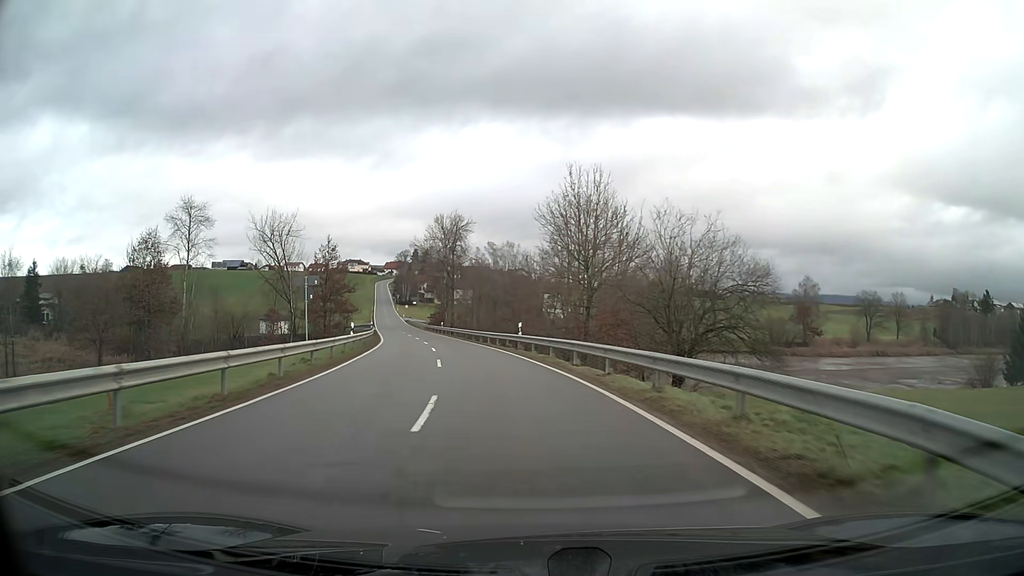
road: tertiary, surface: asphalt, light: Day
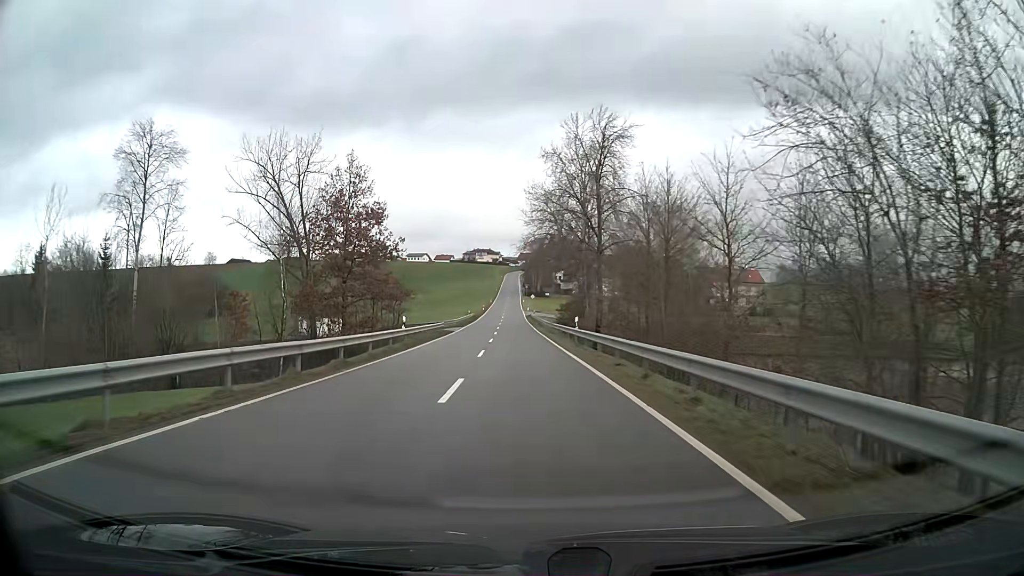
(-5.2, +45.1) m; -11°
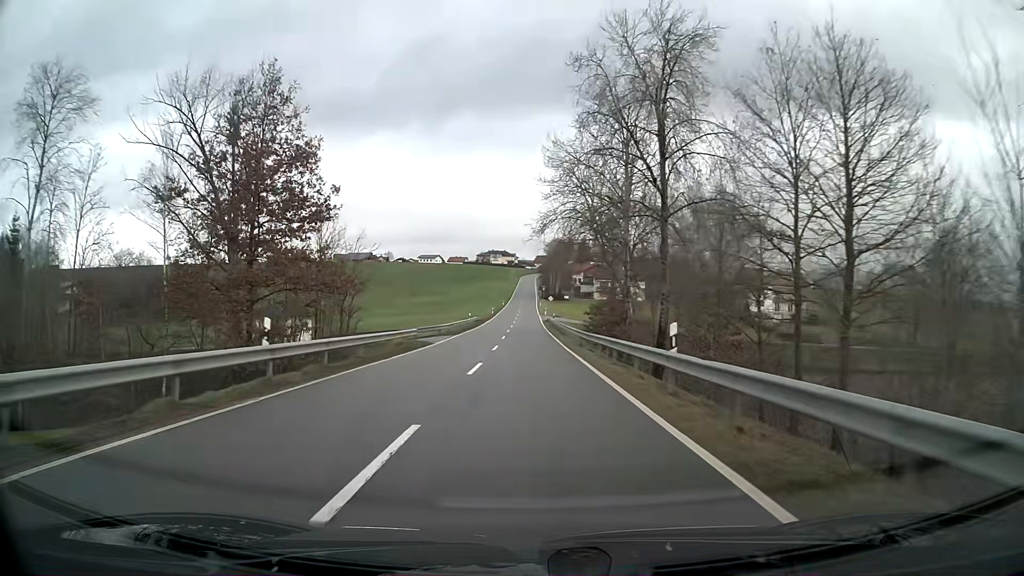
(-0.3, +18.3) m; -1°
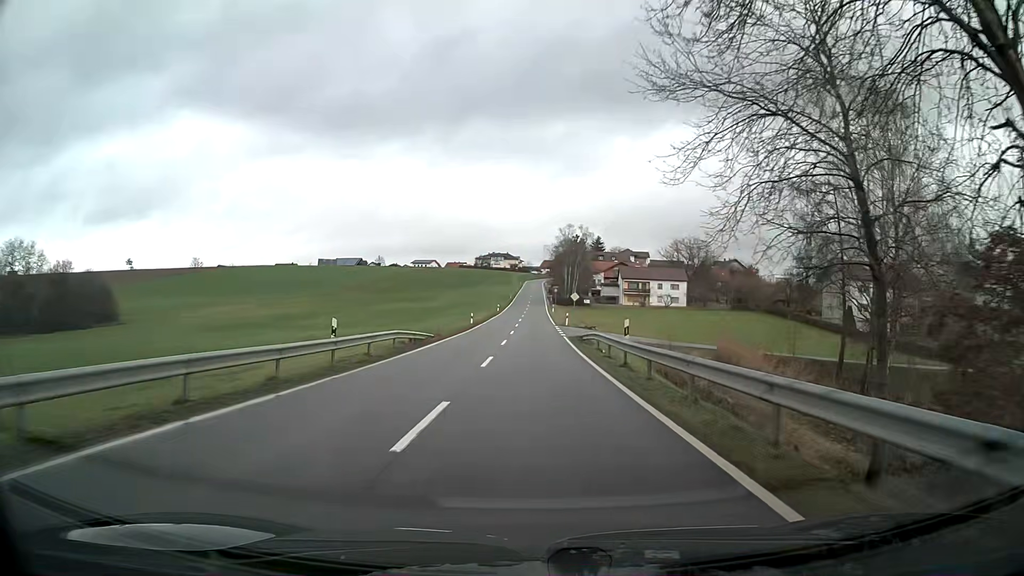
(-0.4, +45.3) m; 0°
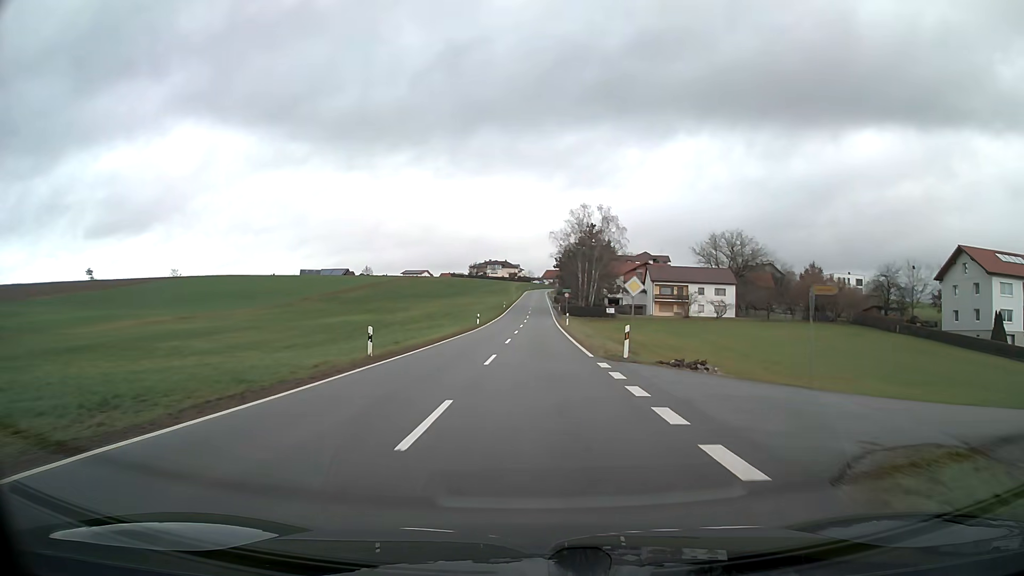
(0.0, +35.7) m; 0°
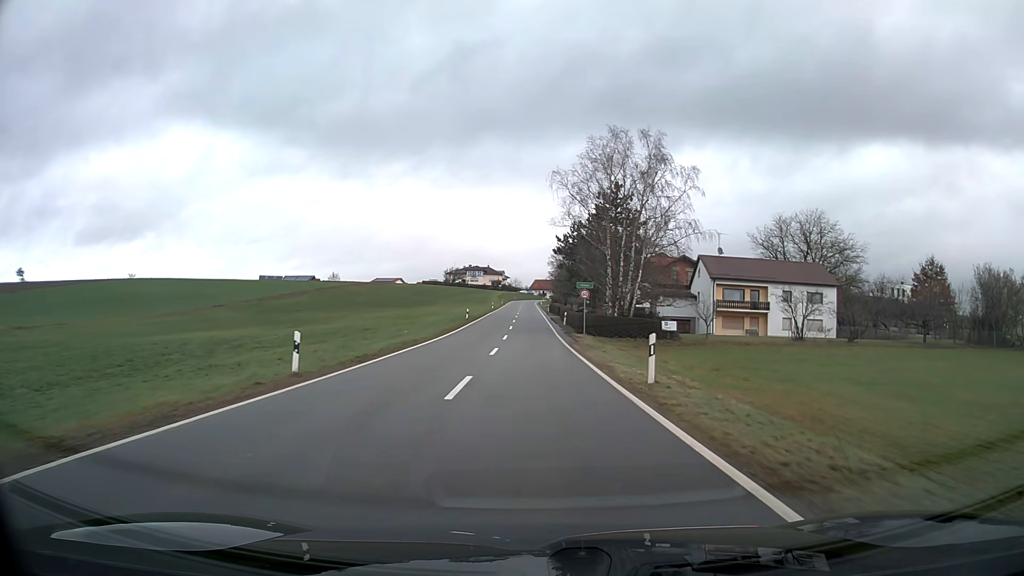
(+0.2, +43.3) m; +1°
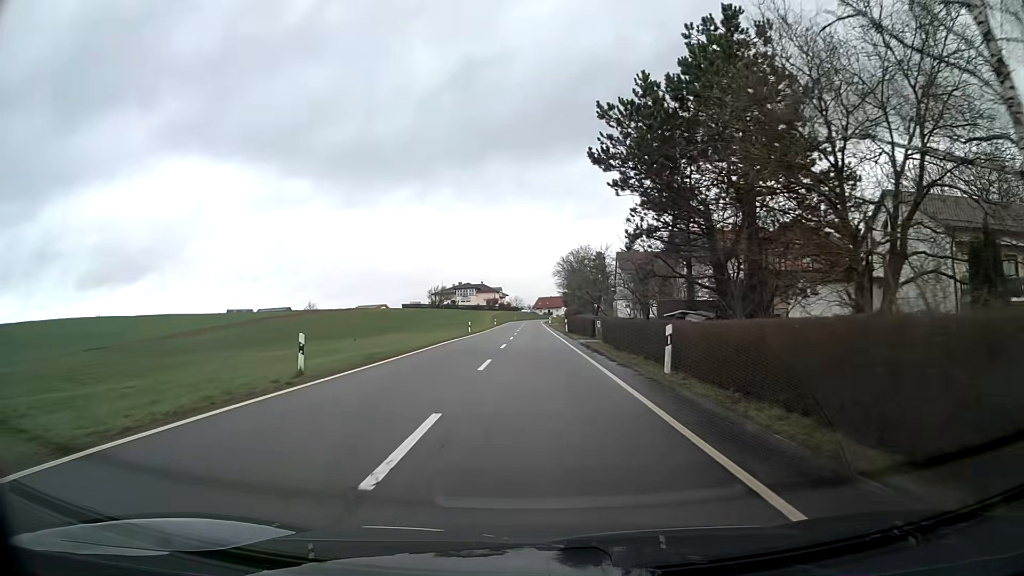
(-0.1, +41.8) m; 0°
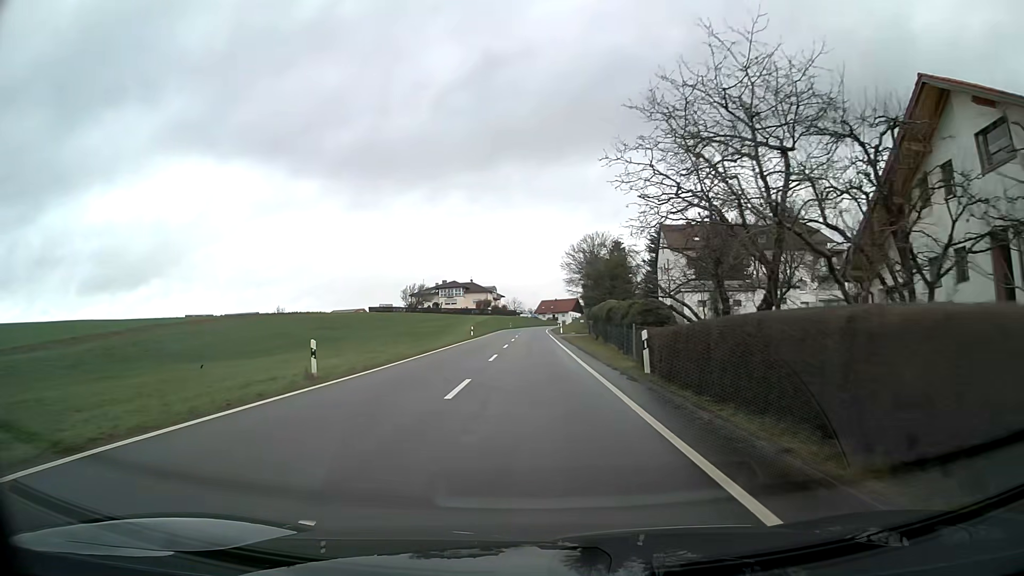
(0.0, +40.9) m; 0°
